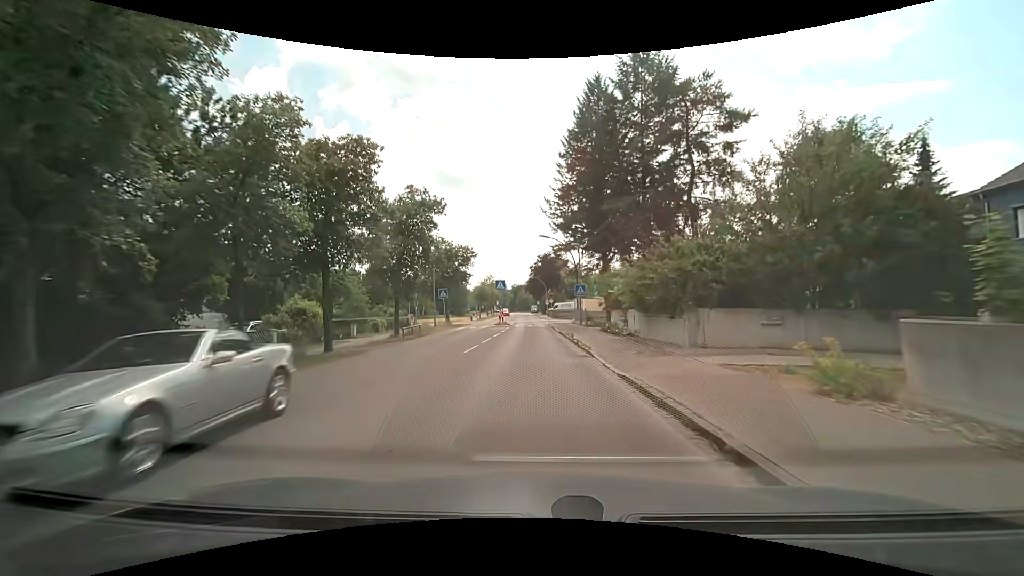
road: tertiary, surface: asphalt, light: Day
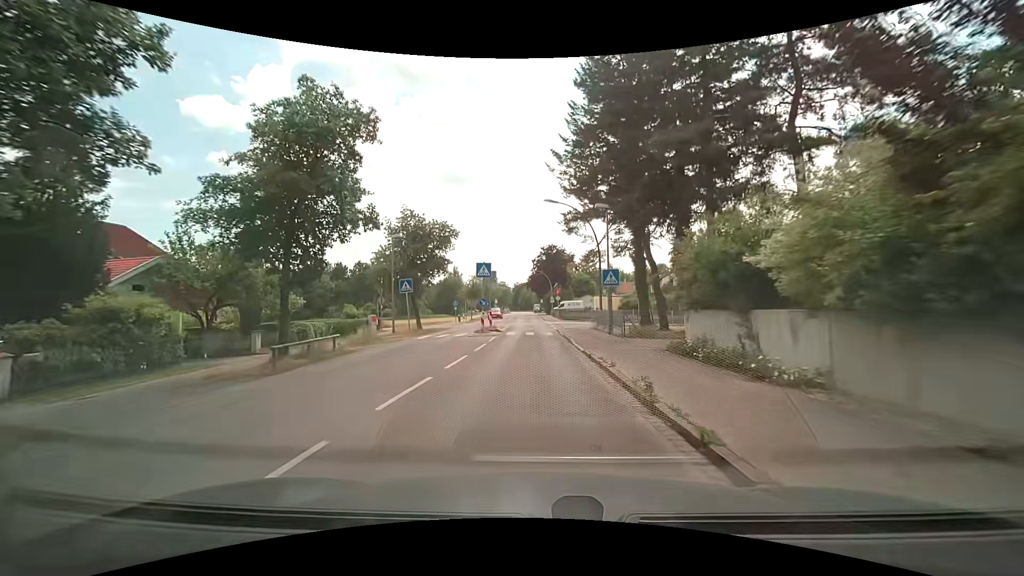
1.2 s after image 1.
(0.0, +13.5) m; 0°
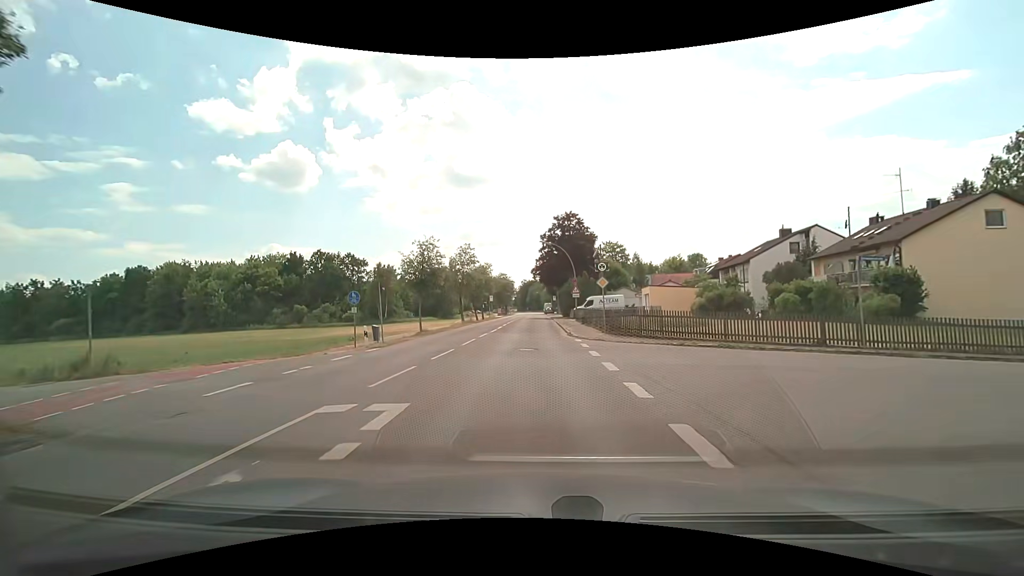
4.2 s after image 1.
(-0.4, +33.0) m; -1°
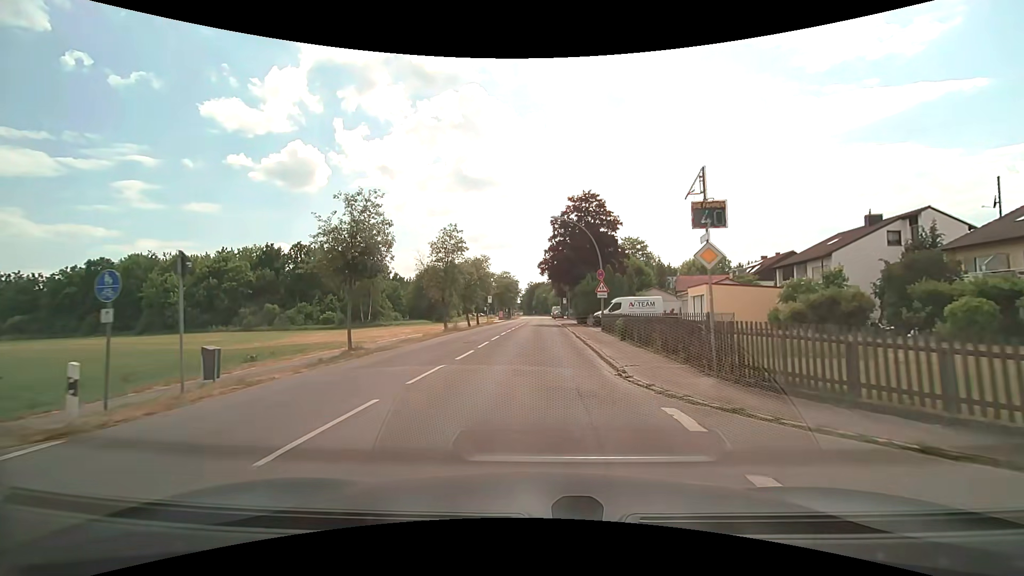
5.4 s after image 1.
(-0.2, +13.7) m; -1°
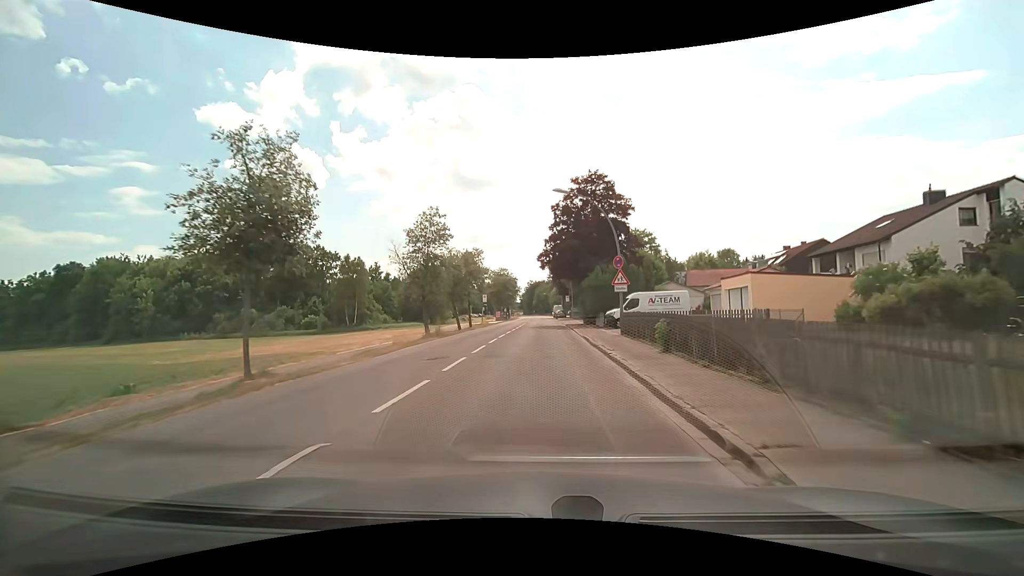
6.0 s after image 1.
(0.0, +7.0) m; 0°
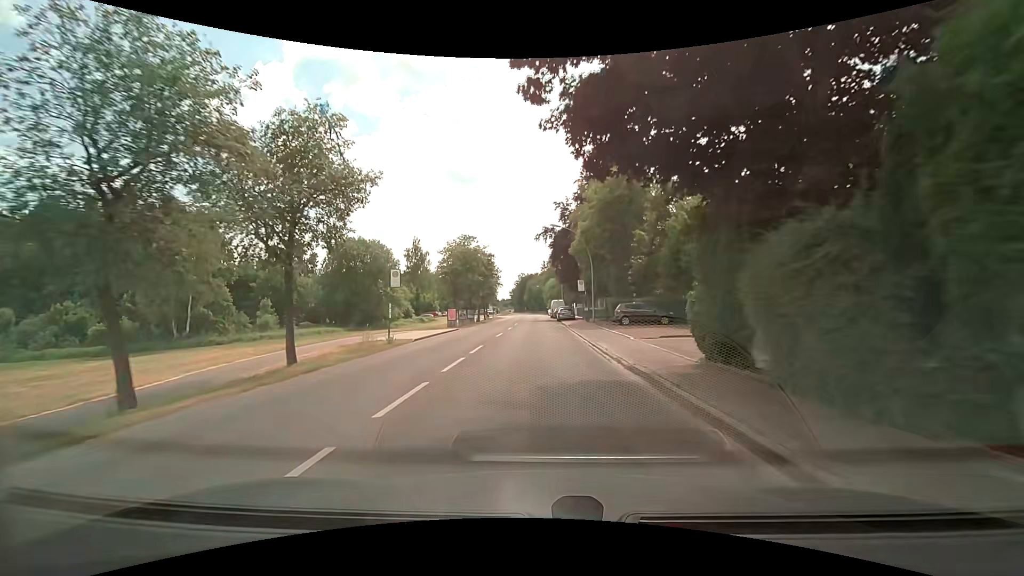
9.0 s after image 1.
(+0.1, +36.3) m; 0°
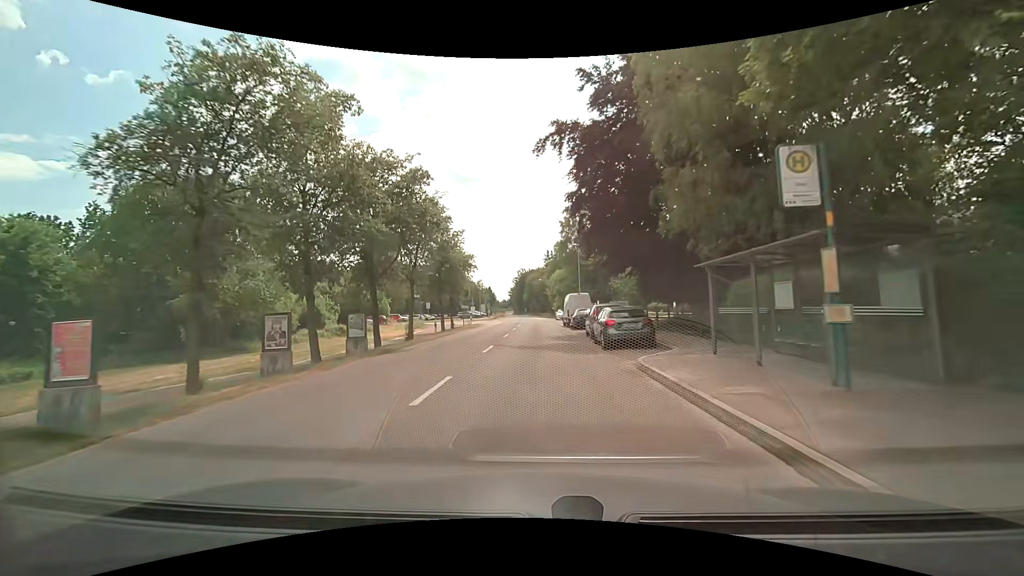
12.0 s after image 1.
(0.0, +34.5) m; 0°
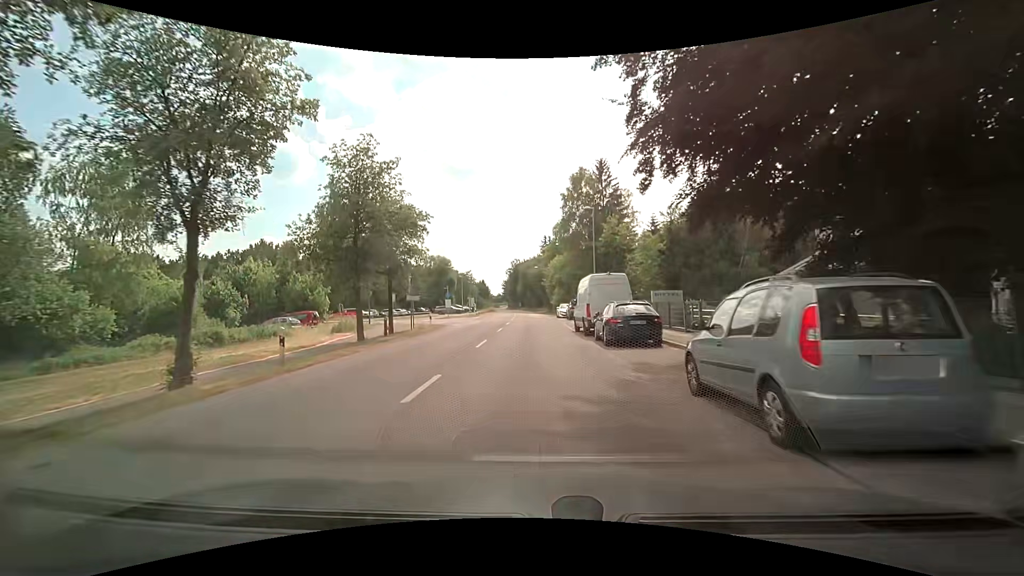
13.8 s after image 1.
(+0.1, +18.2) m; 0°
(0, +10) (0, +20) (+1, +30) (+1, +40) (-3, +49) (-12, +54) (-21, +58) (-30, +63) (-39, +66) (-49, +70) m
